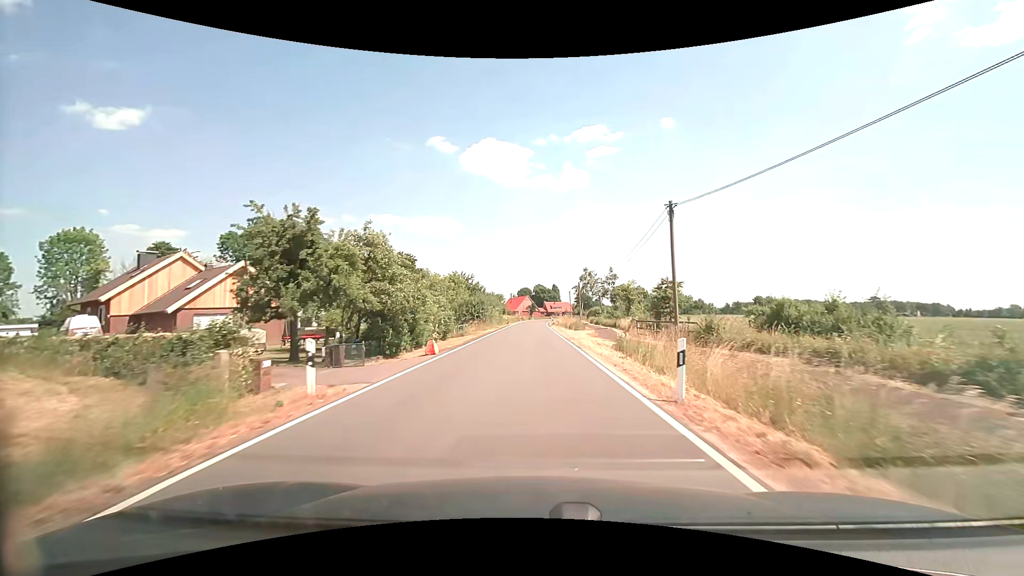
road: secondary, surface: asphalt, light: Day
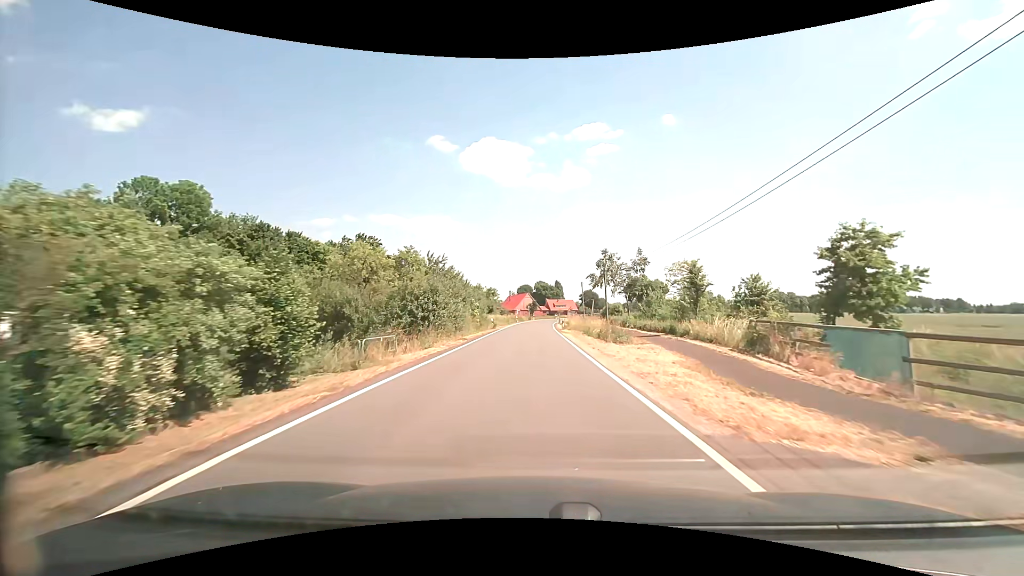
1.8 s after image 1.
(0.0, +24.9) m; 0°
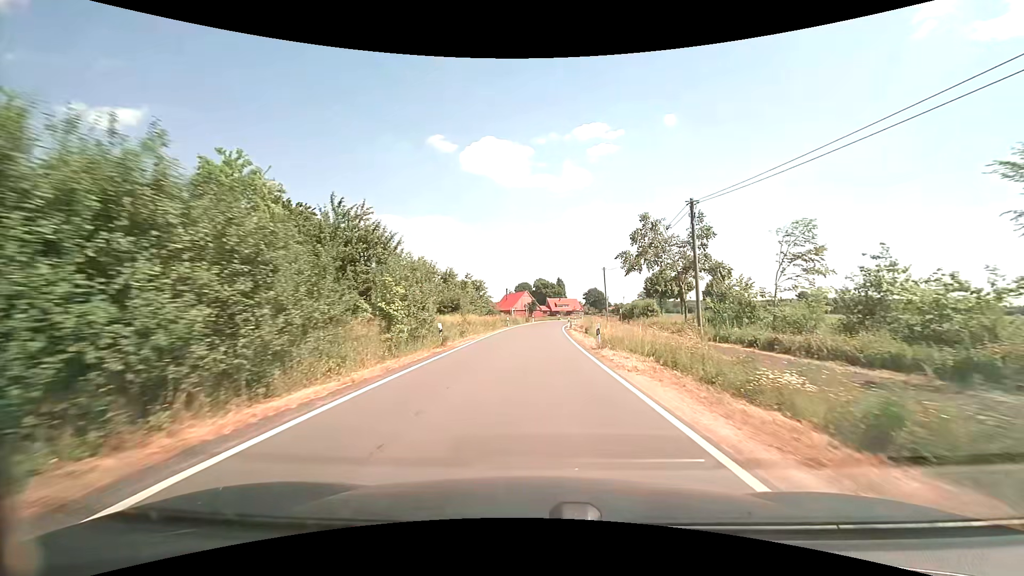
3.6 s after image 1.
(-0.1, +25.1) m; 0°
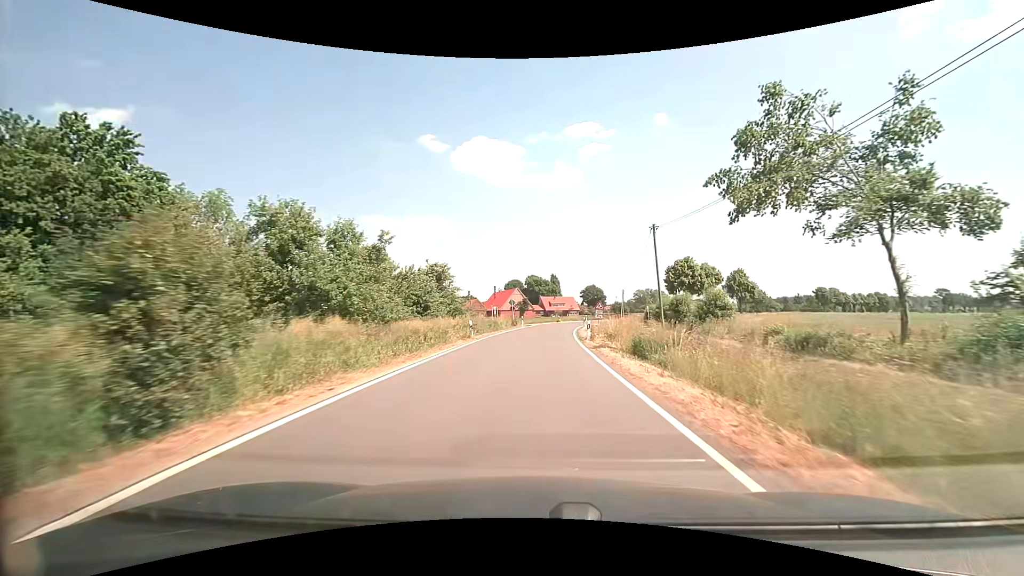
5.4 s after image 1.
(+0.2, +25.2) m; +1°
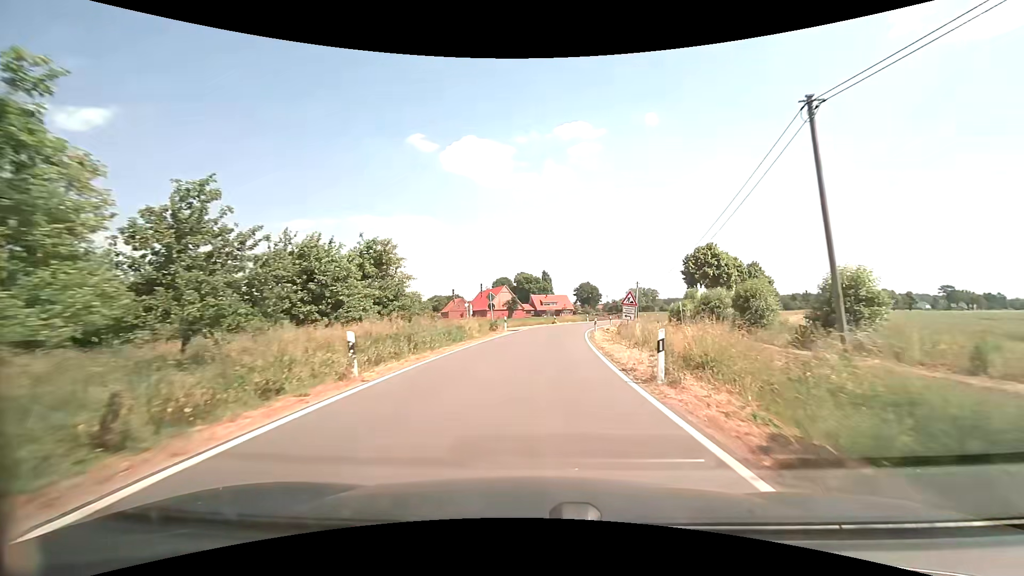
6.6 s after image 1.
(0.0, +16.6) m; +1°
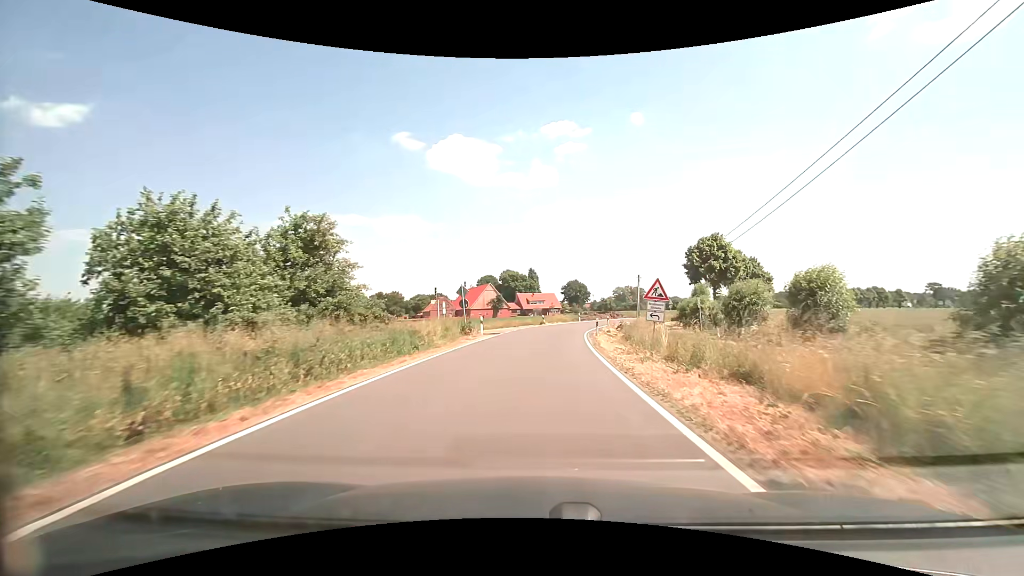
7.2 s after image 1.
(+0.1, +8.2) m; +1°
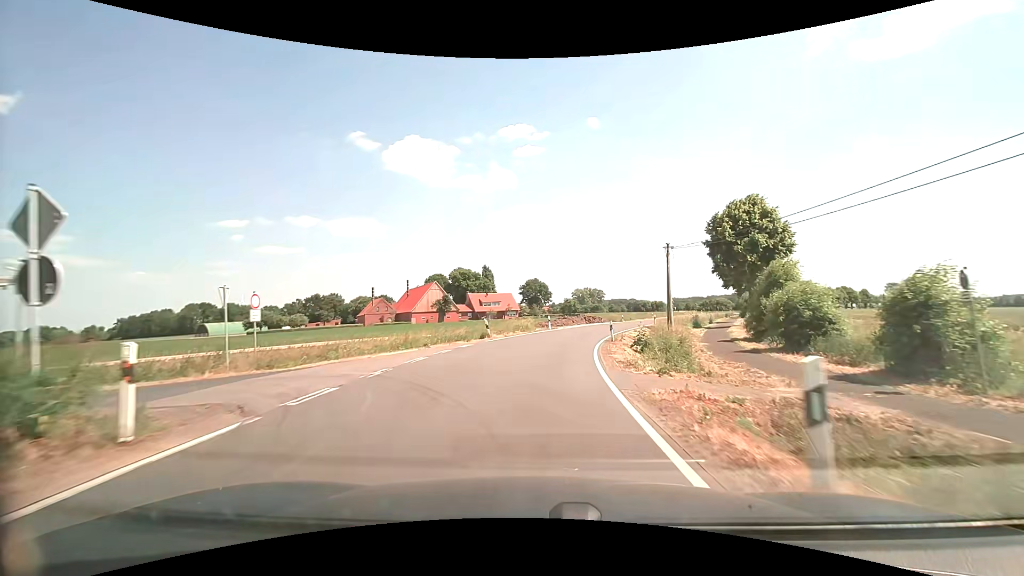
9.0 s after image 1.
(+1.1, +24.1) m; +5°
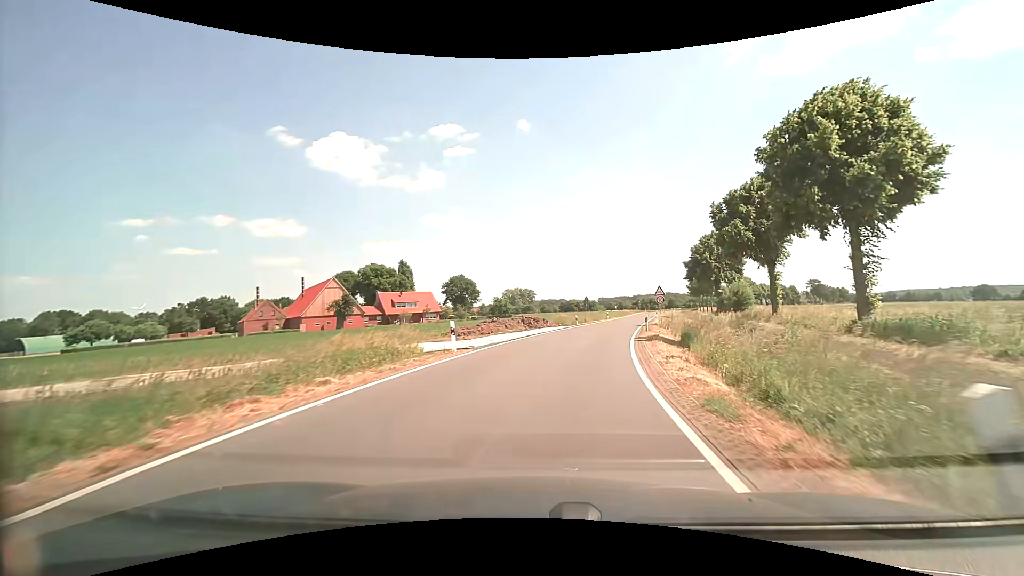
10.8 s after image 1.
(+1.2, +23.2) m; +8°
(0, +10) (+2, +20) (+4, +30) (+6, +39) (+9, +49) (+11, +59) (+14, +68) (+16, +78) (+19, +88) (+21, +97) m
